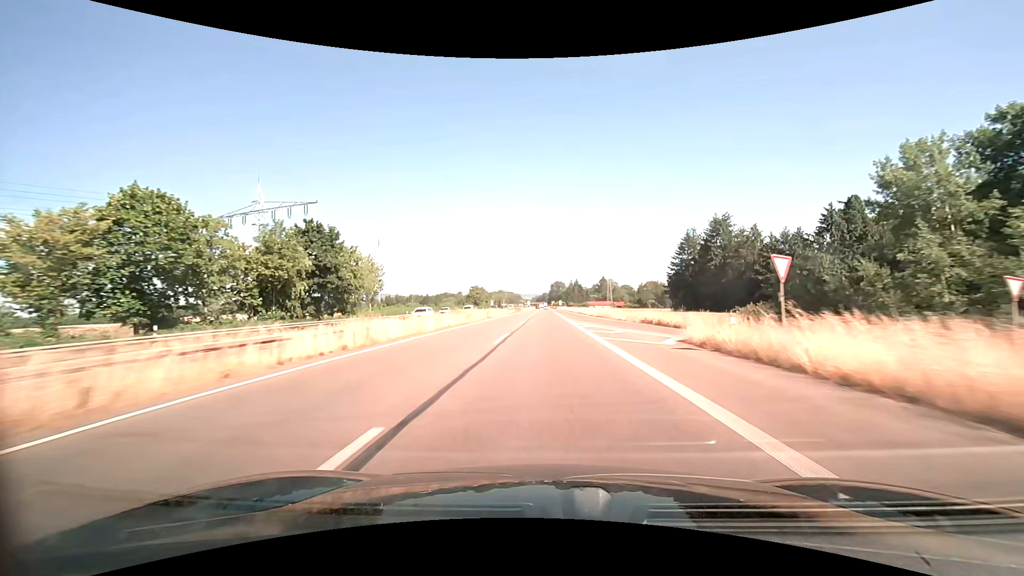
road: trunk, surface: asphalt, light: Day
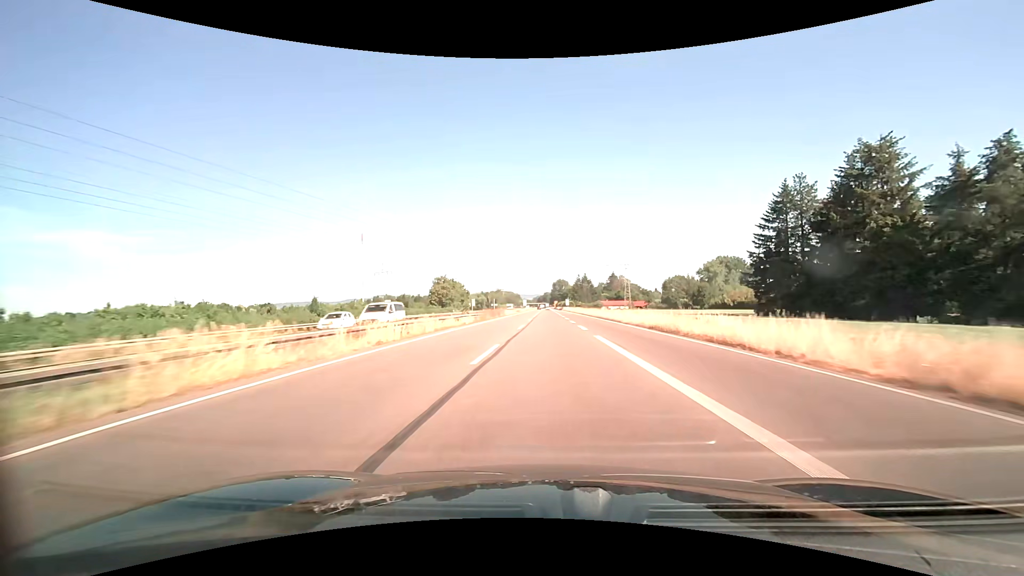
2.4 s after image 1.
(+0.1, +61.6) m; 0°
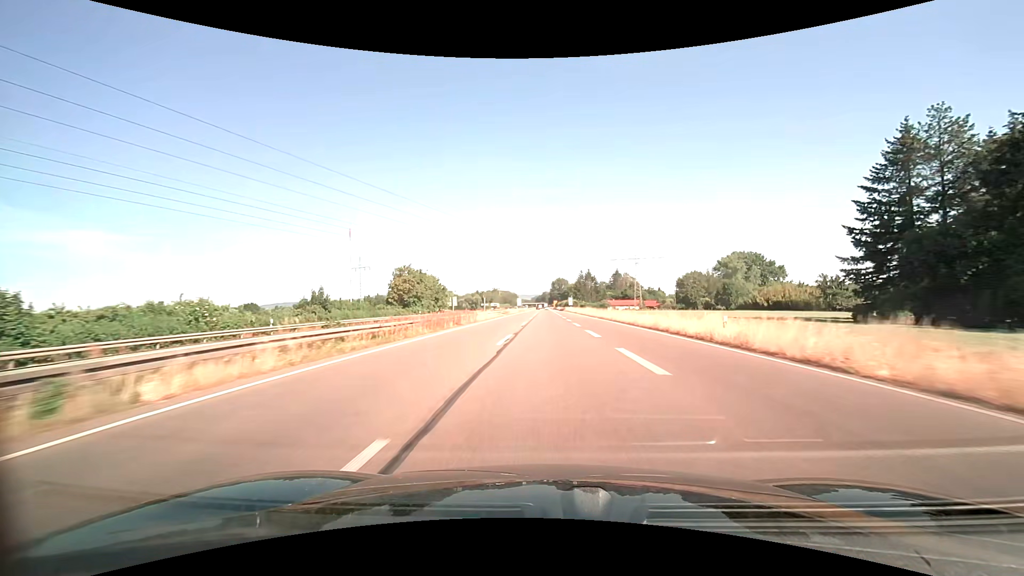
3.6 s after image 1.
(0.0, +31.1) m; 0°
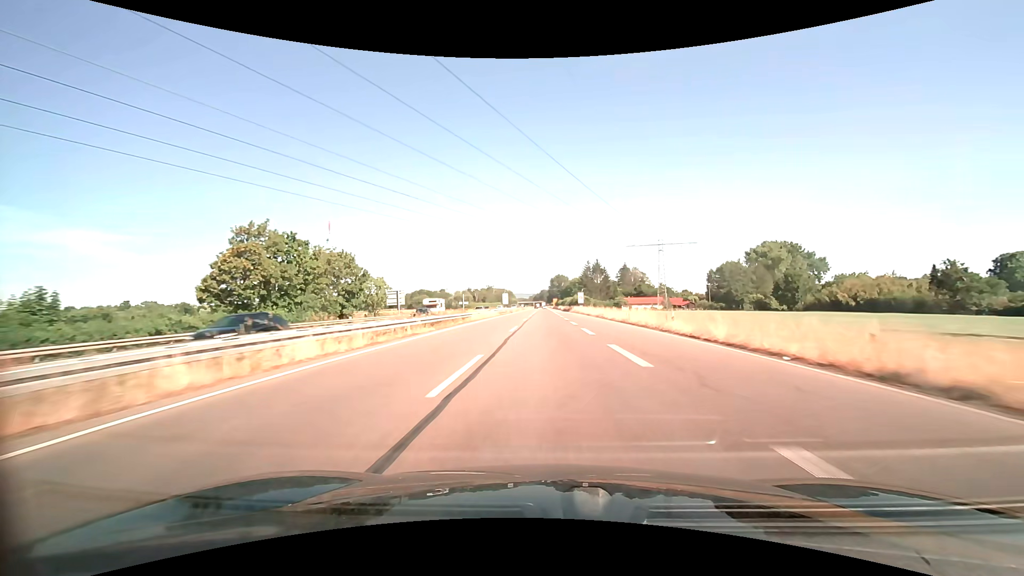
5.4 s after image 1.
(+0.1, +46.9) m; 0°
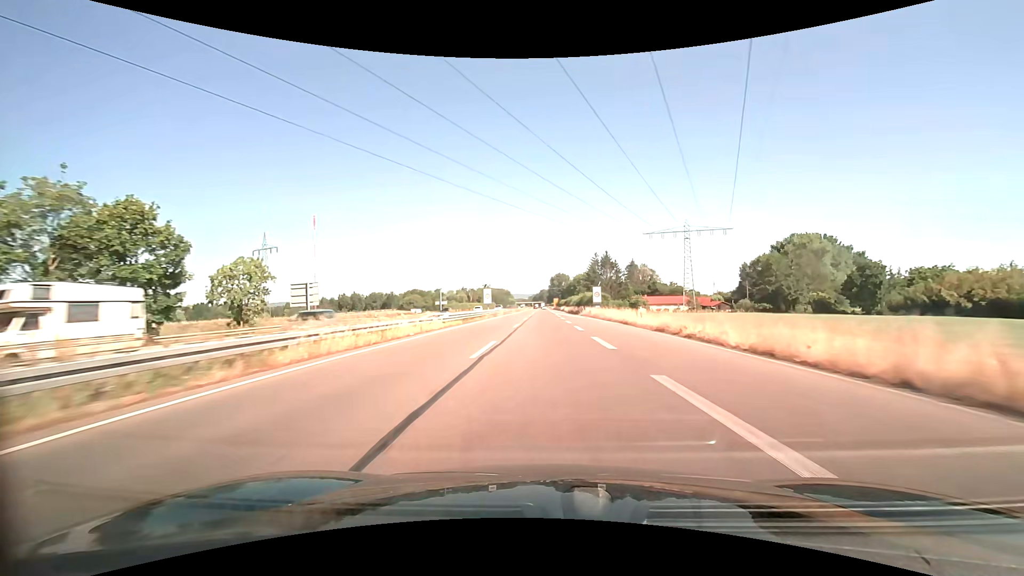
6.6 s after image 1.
(0.0, +31.4) m; 0°
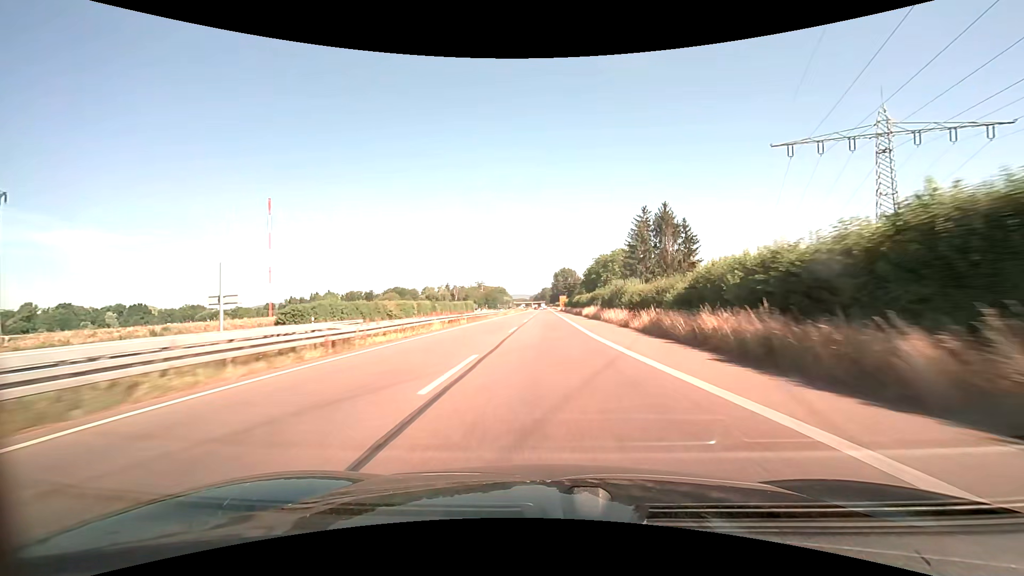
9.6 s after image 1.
(-0.4, +79.0) m; 0°
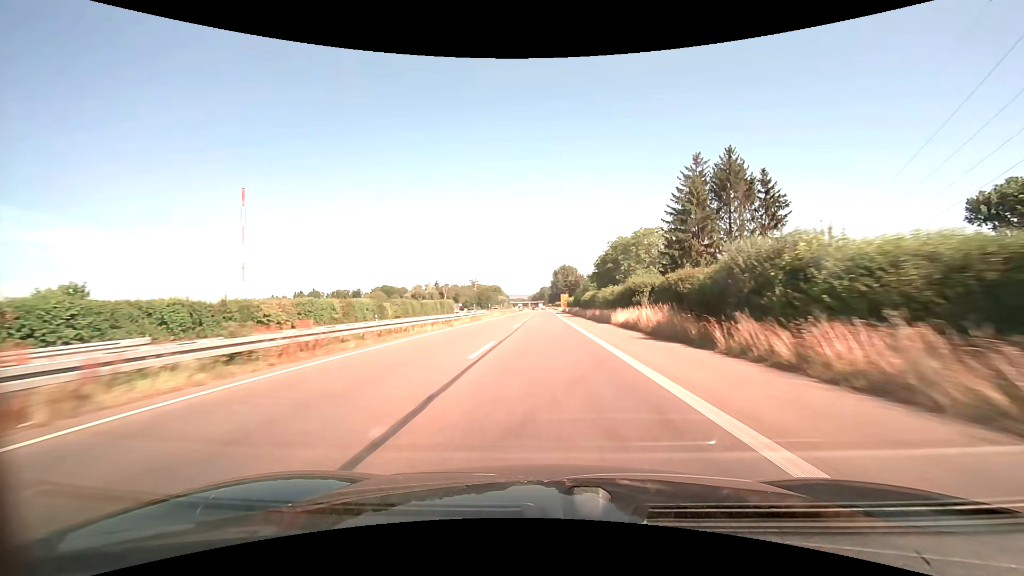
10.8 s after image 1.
(+0.1, +31.7) m; 0°
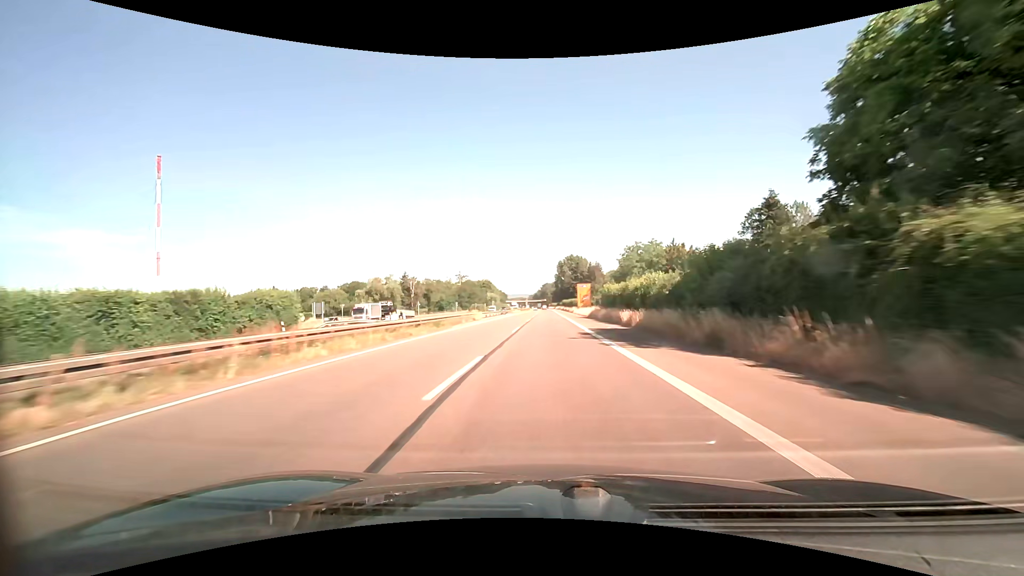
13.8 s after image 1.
(-0.3, +79.4) m; 0°
(0, +10) (0, +20) (0, +30) (0, +40) (0, +50) (0, +60) (0, +70) (0, +80) (0, +90) (0, +100) m
